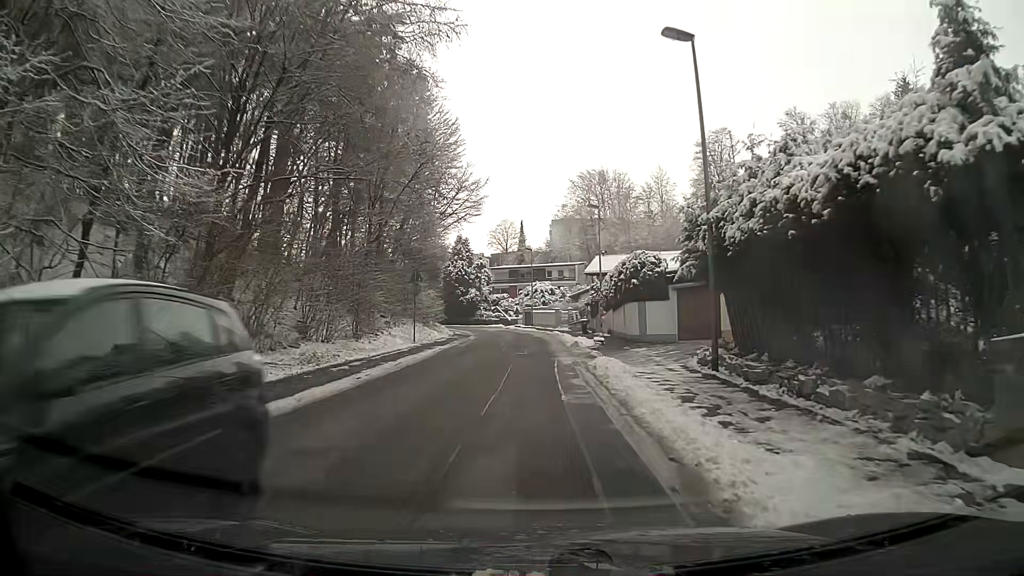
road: residential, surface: asphalt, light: Day
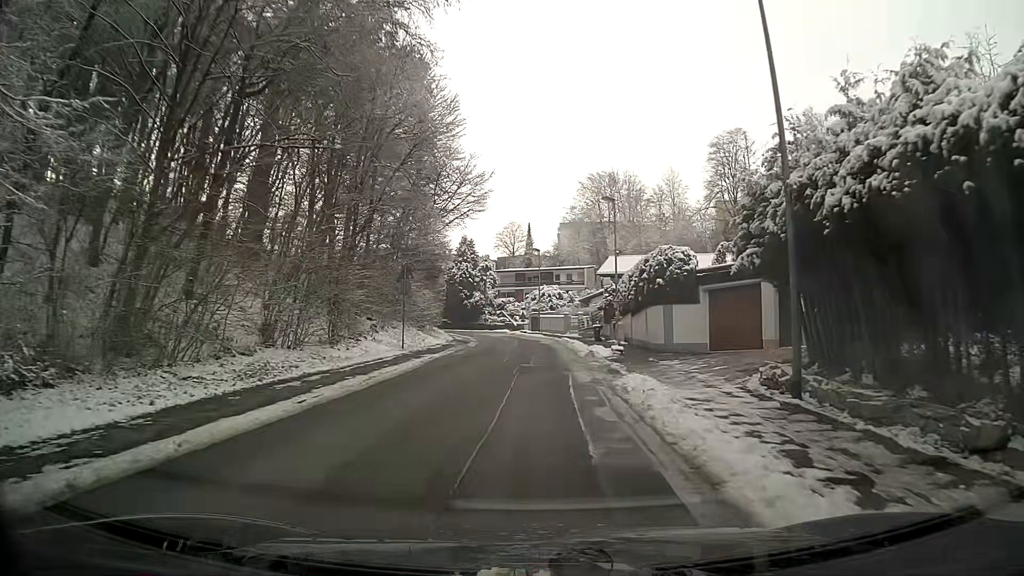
(0.0, +4.4) m; 0°
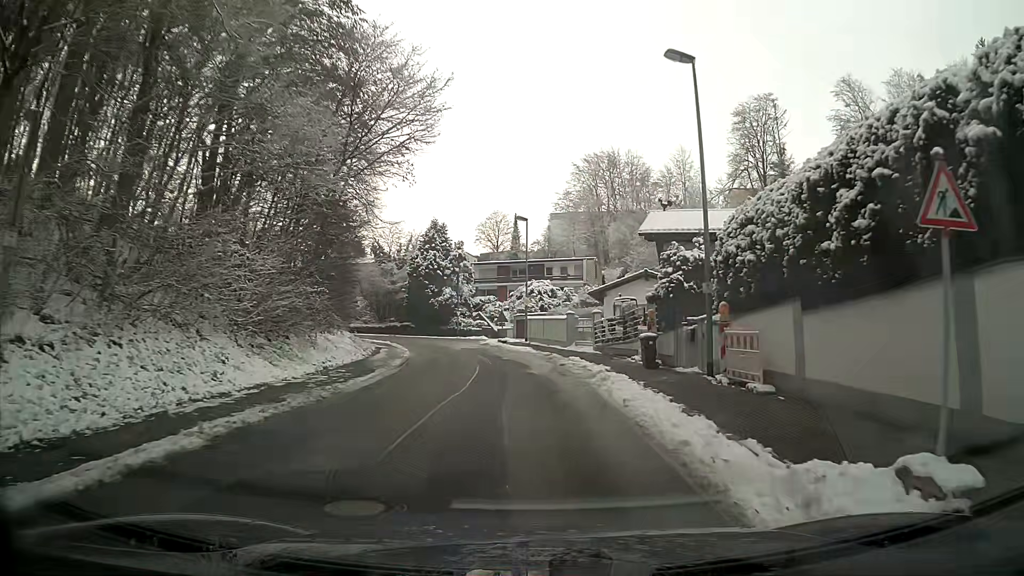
(0.0, +21.8) m; +1°
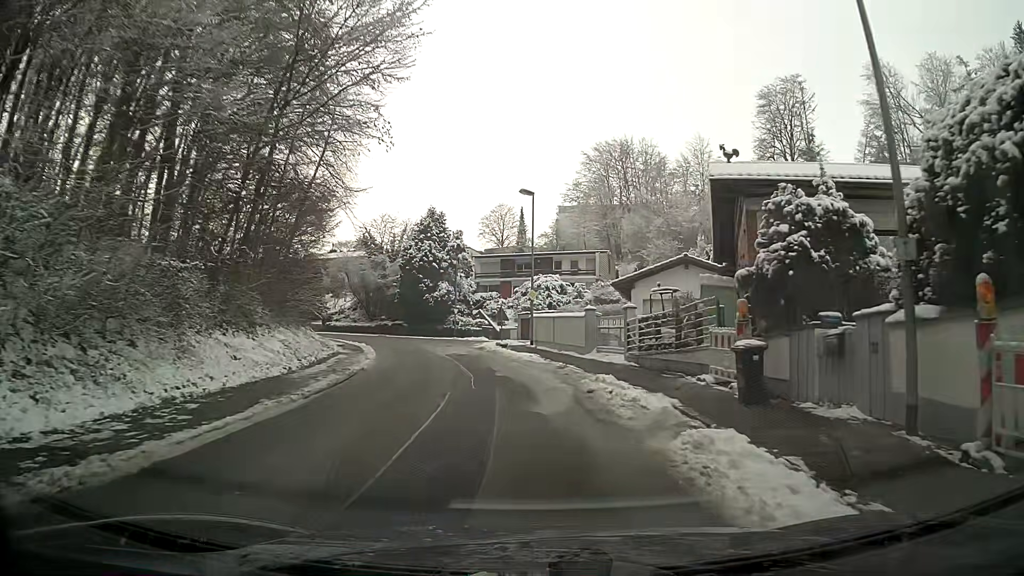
(0.0, +8.7) m; 0°
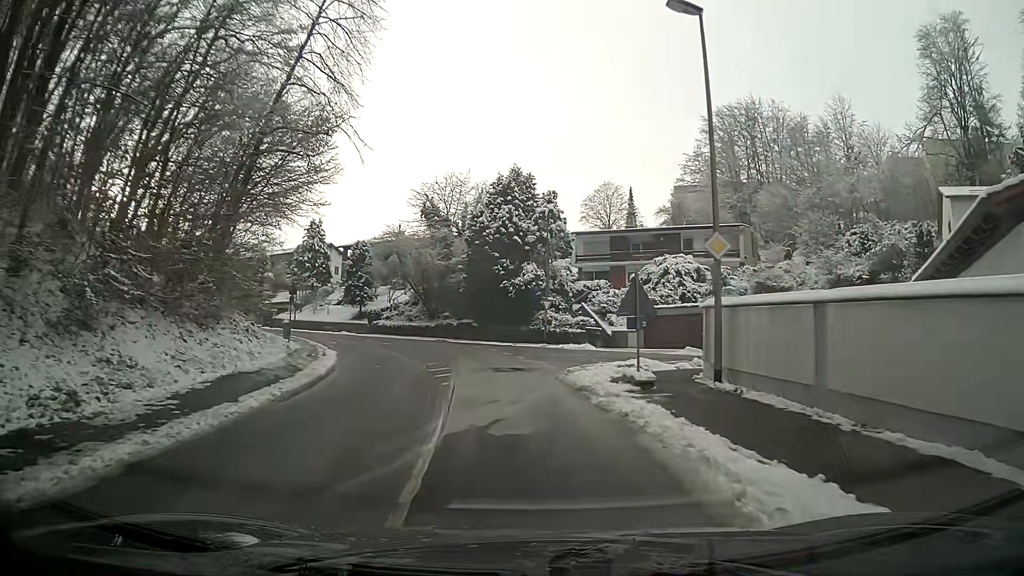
(-1.9, +21.7) m; -10°
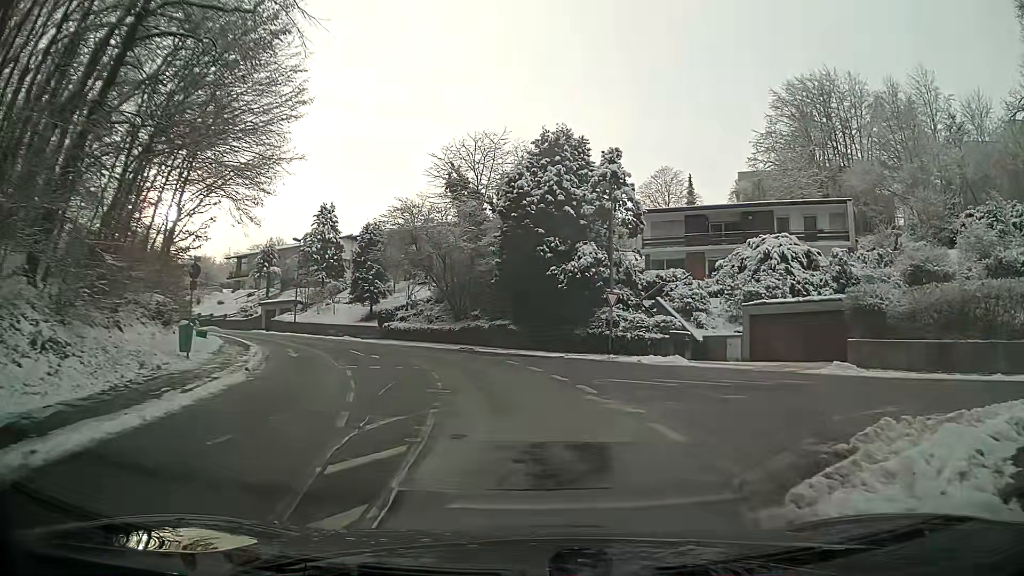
(-0.5, +13.3) m; -3°
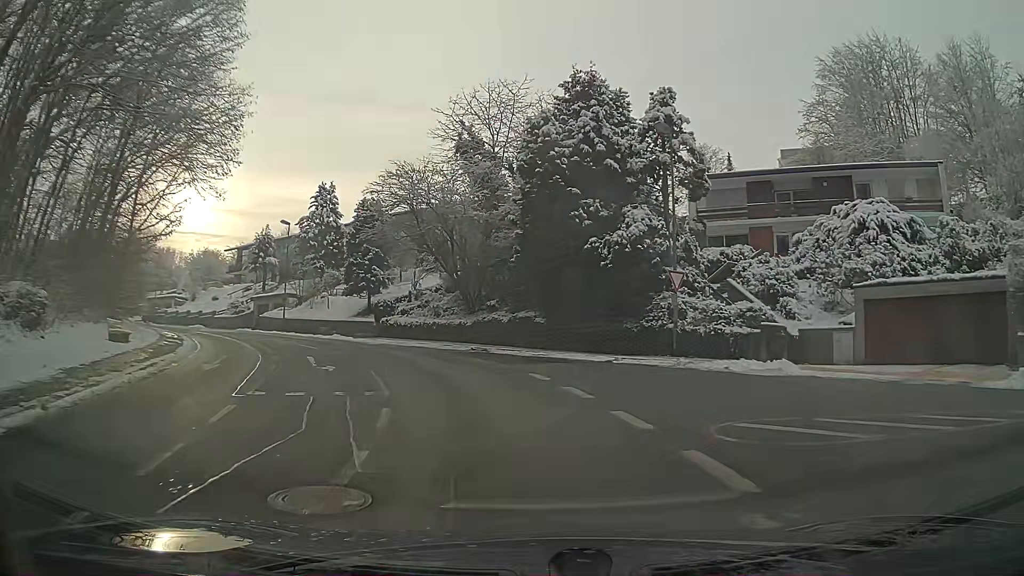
(-0.2, +9.0) m; -4°
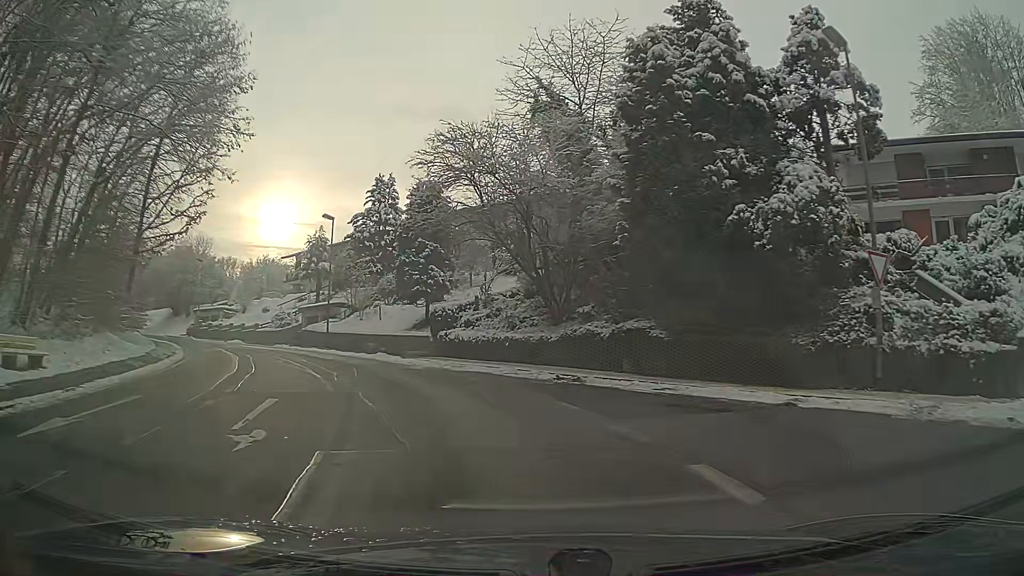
(-0.6, +9.2) m; -8°
(-1, +10) (-4, +20) (-8, +28) (-14, +37) (-20, +45) (-26, +53) (-33, +60) (-40, +67) (-47, +74) (-54, +81) m
